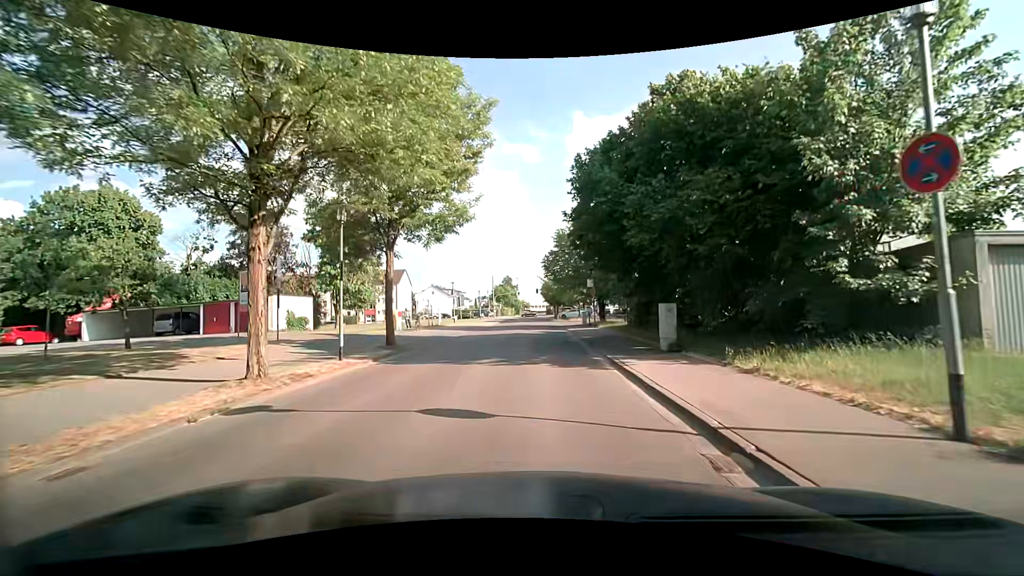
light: Day
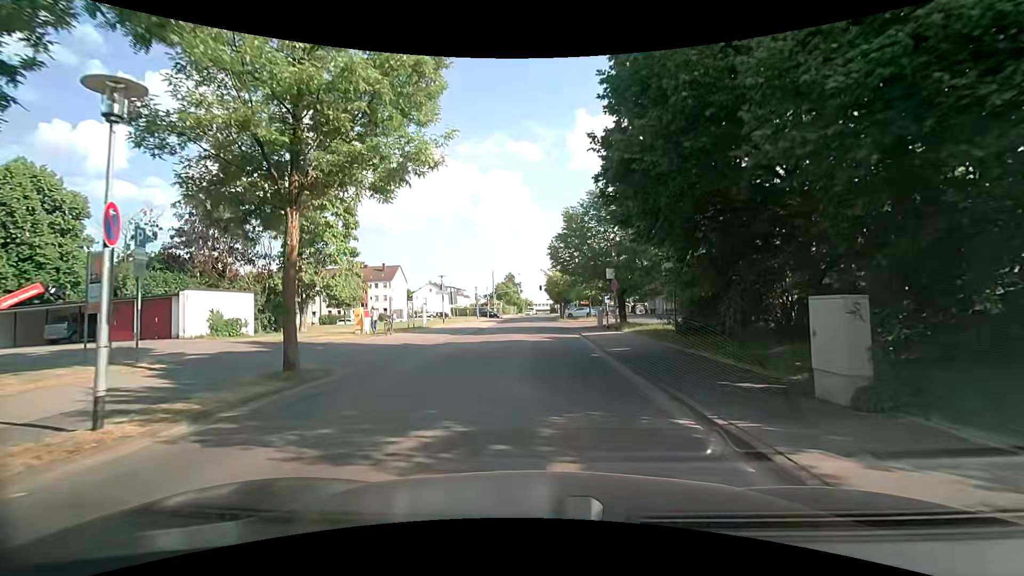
(+0.1, +8.1) m; 0°
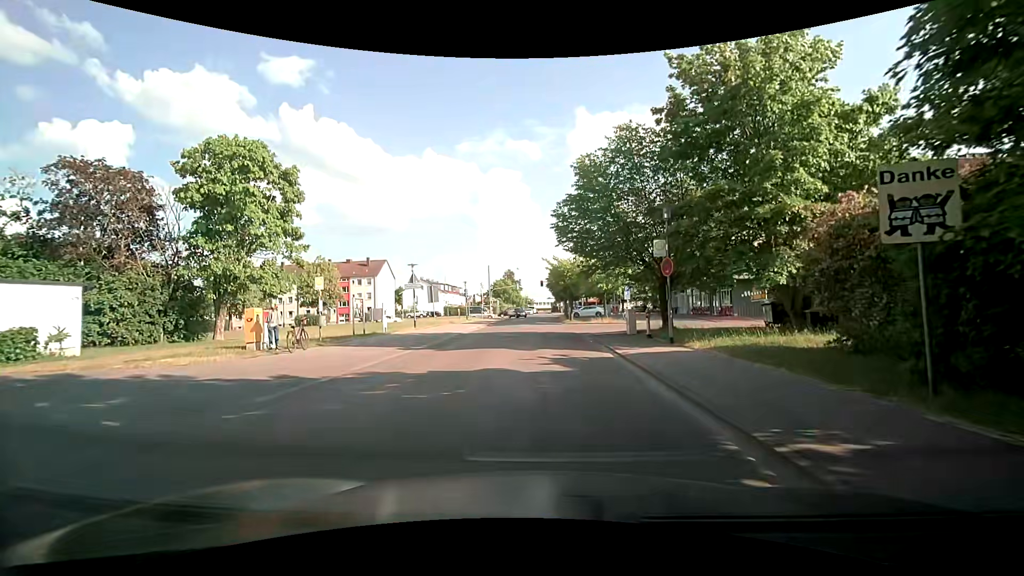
(0.0, +10.9) m; 0°
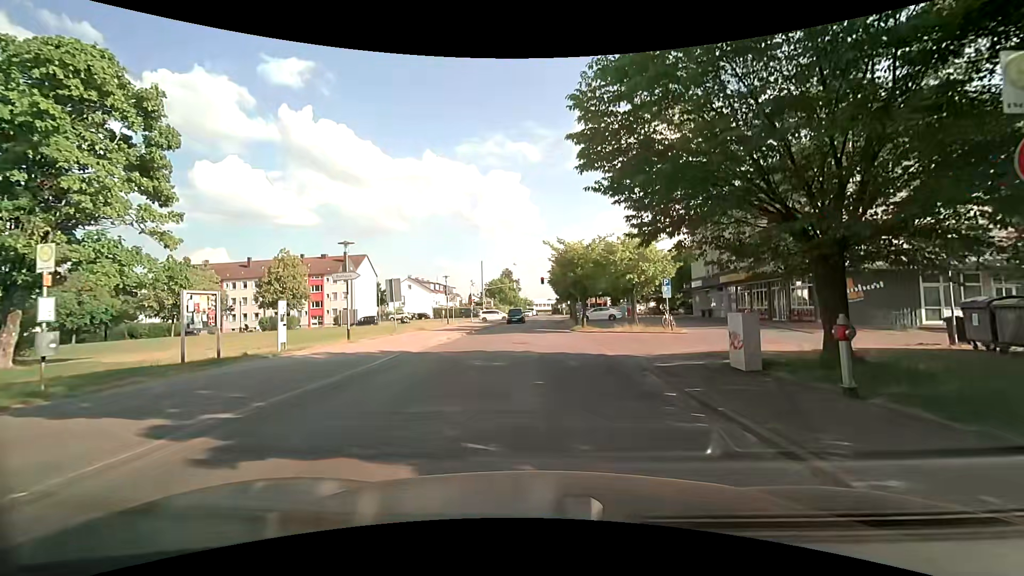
(+0.1, +12.1) m; +1°
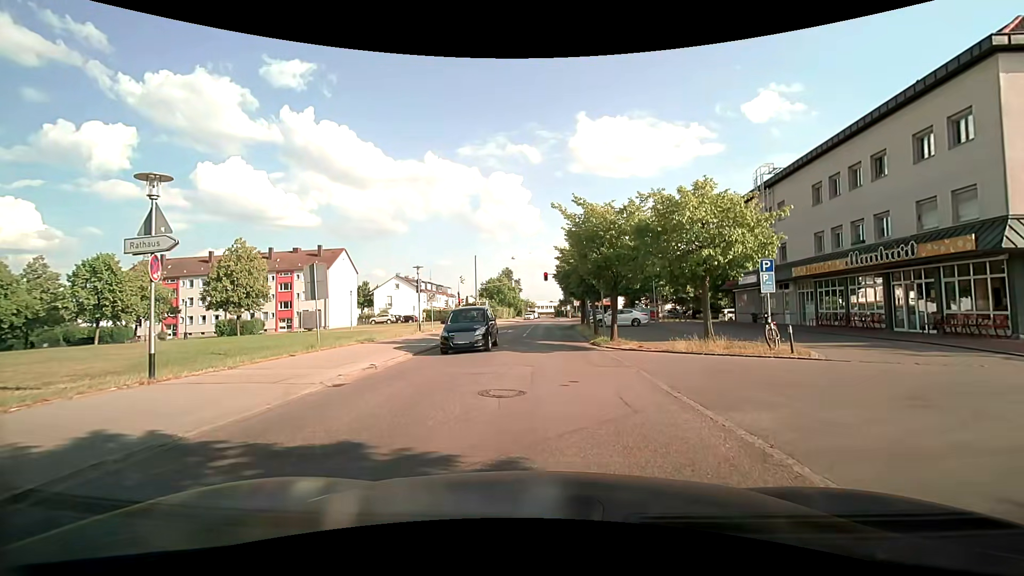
(-0.1, +11.6) m; -1°
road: residential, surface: asphalt
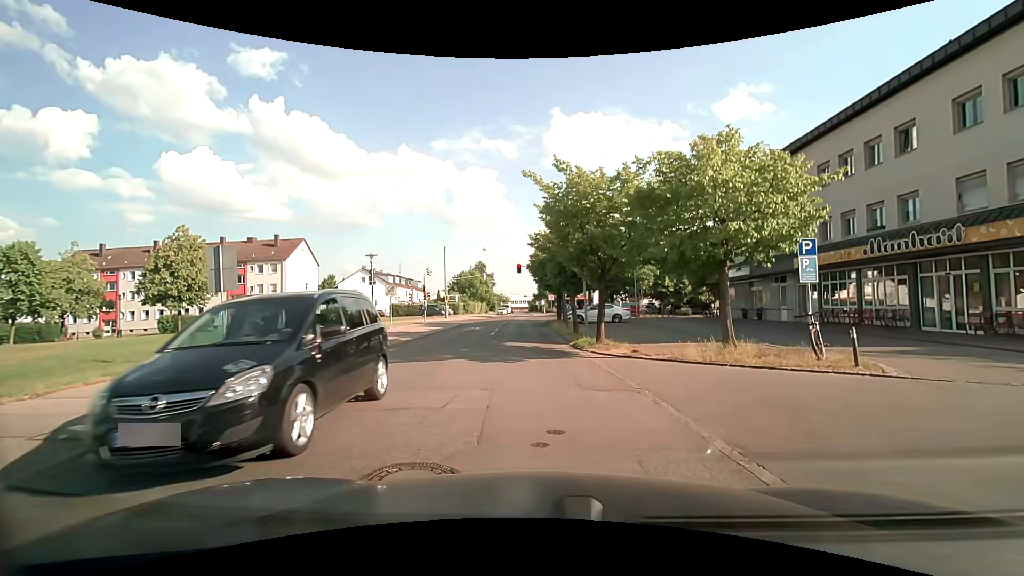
(+0.2, +4.3) m; +2°
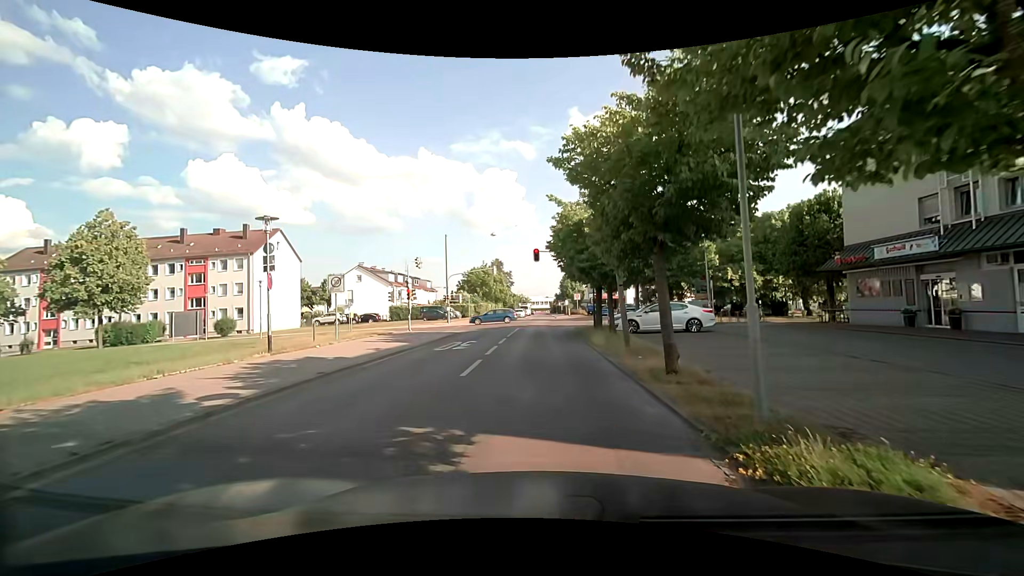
(+0.1, +14.0) m; -1°
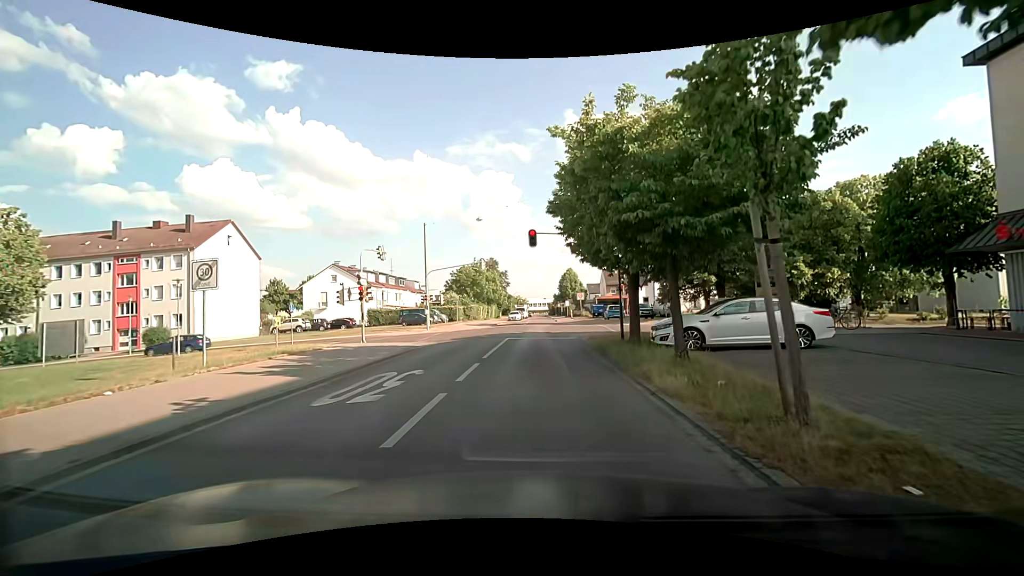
(0.0, +9.5) m; 0°
